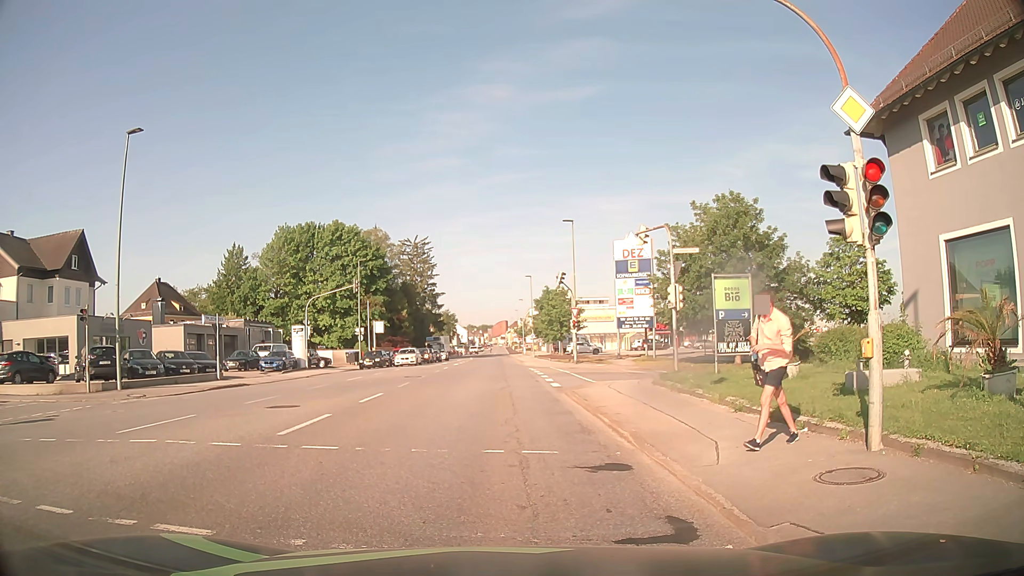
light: Day
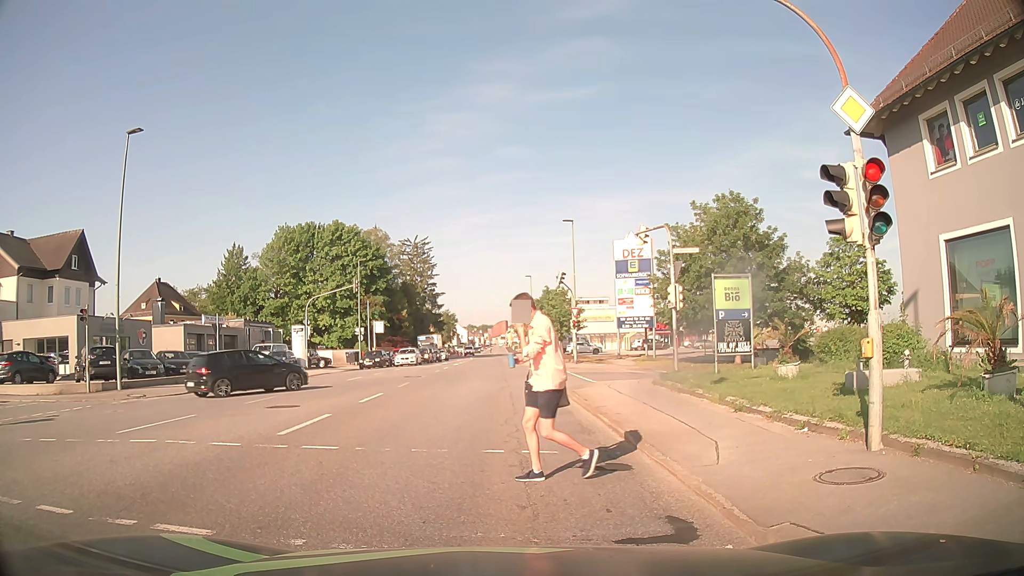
(0.0, 0.0) m; 0°
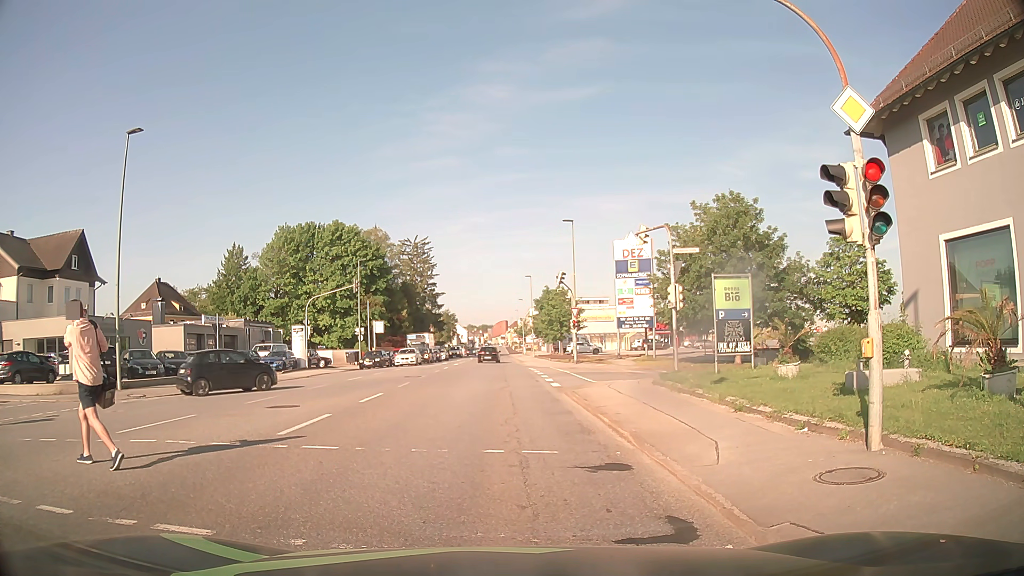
(0.0, 0.0) m; 0°
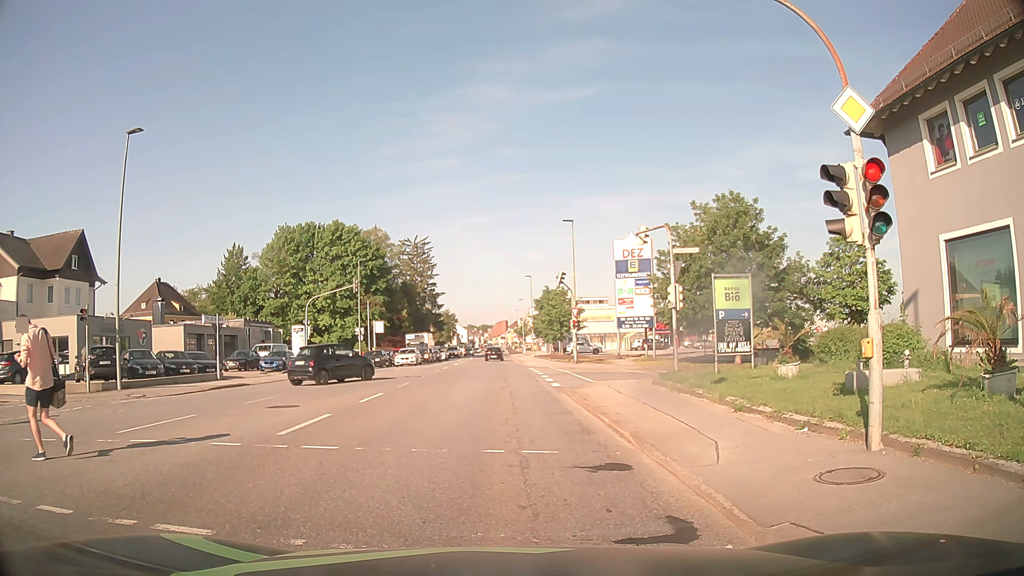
(0.0, 0.0) m; 0°
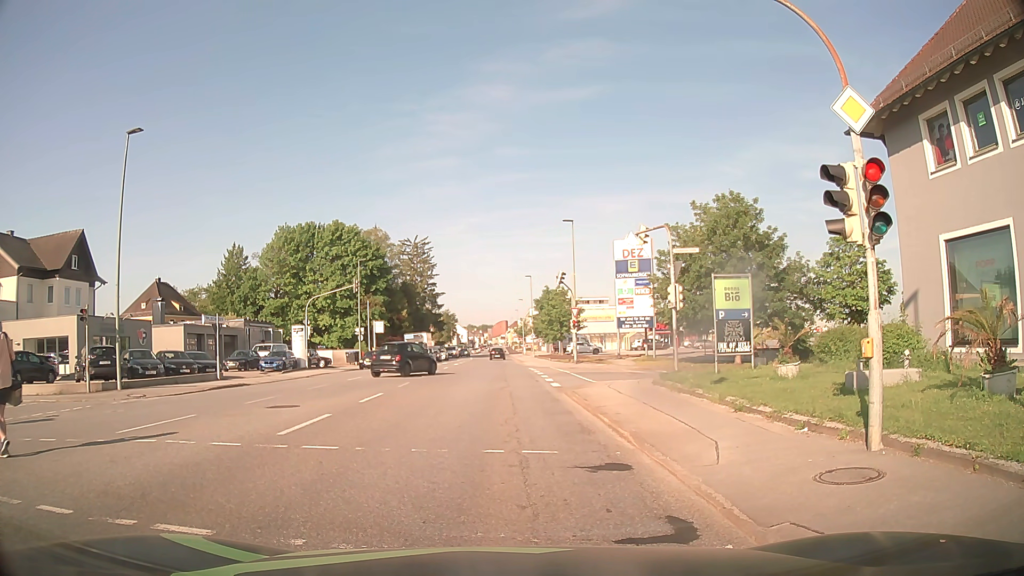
(0.0, 0.0) m; 0°
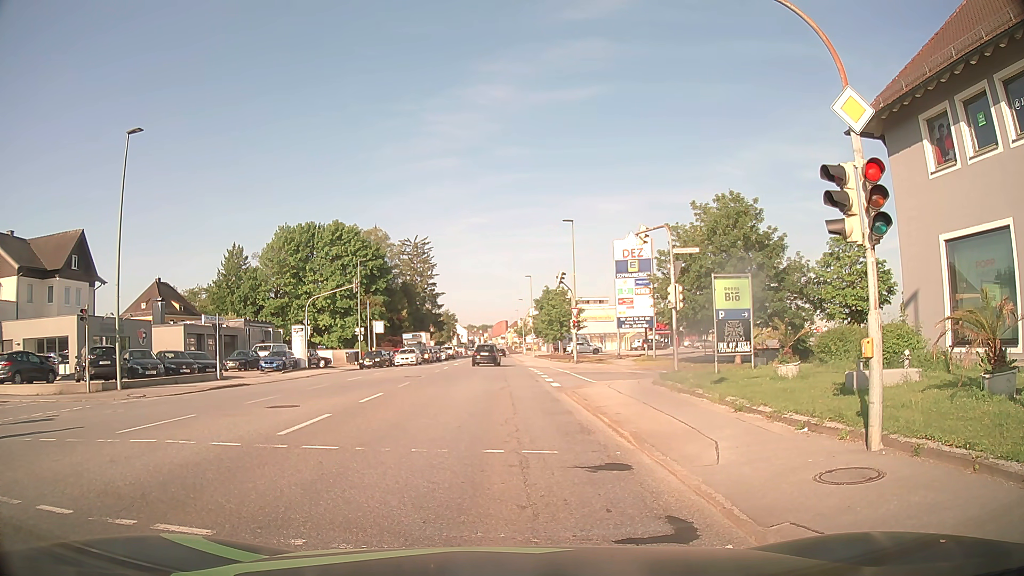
(0.0, 0.0) m; 0°
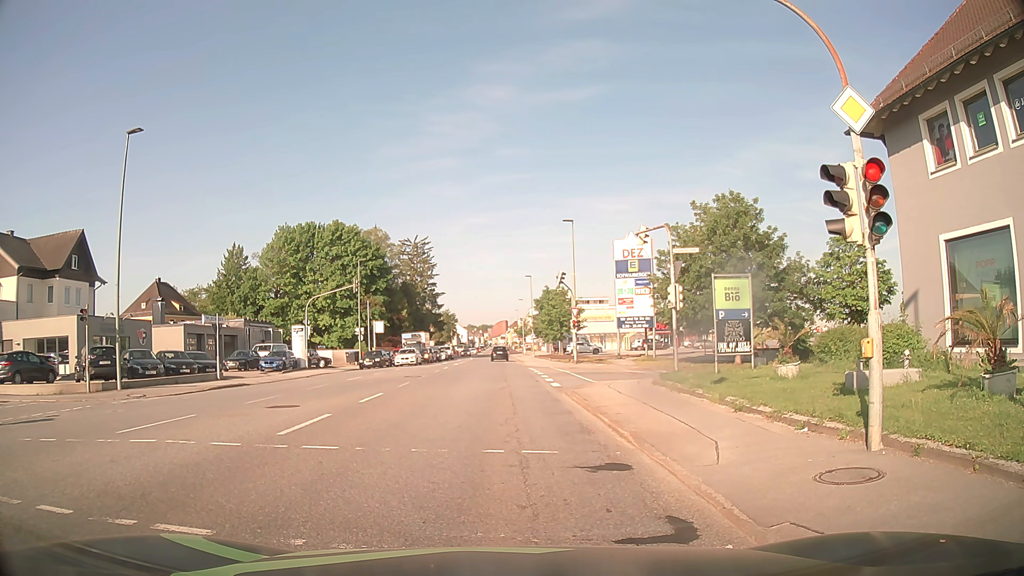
(0.0, 0.0) m; 0°
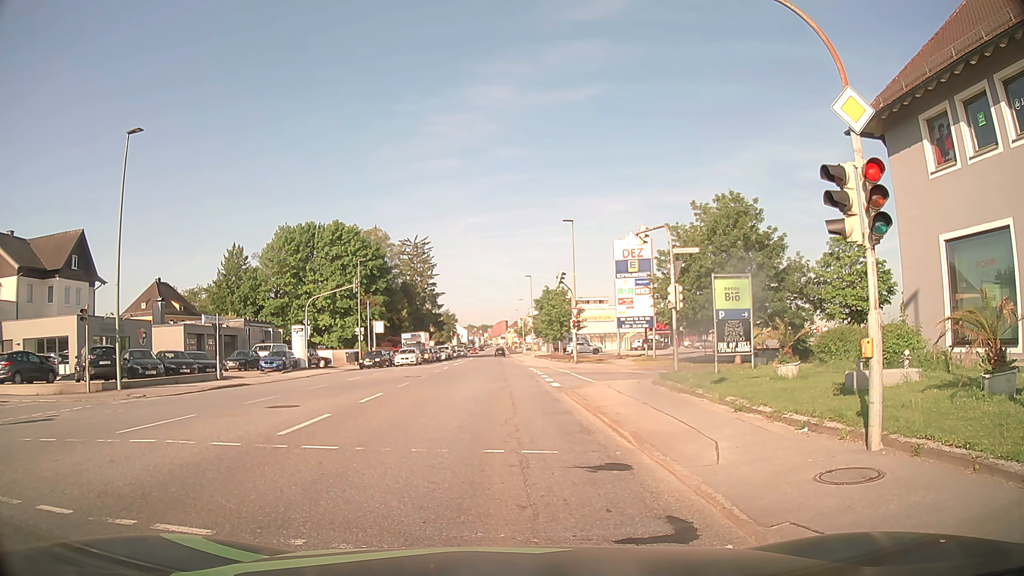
(0.0, 0.0) m; 0°
